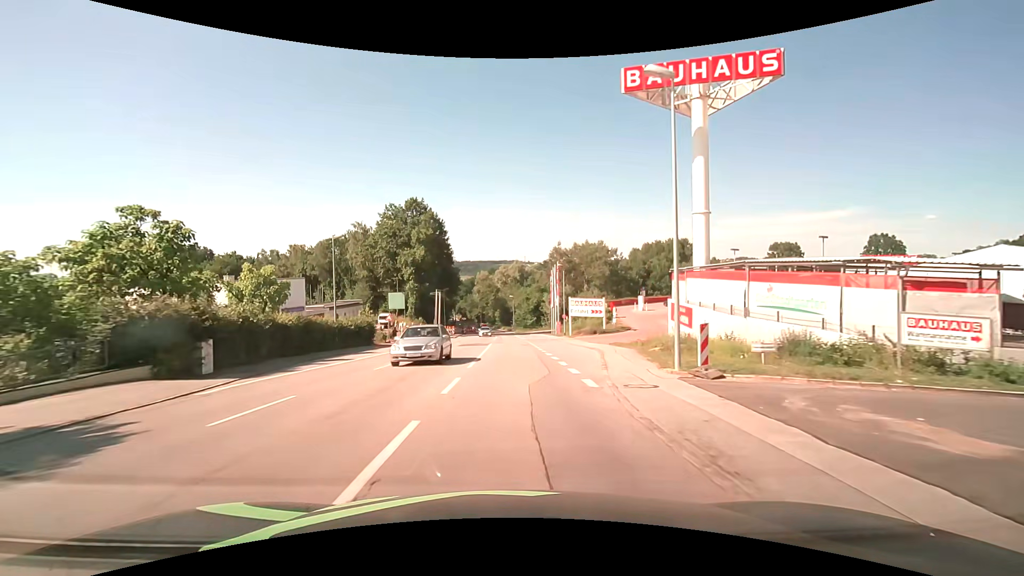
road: tertiary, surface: asphalt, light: Day
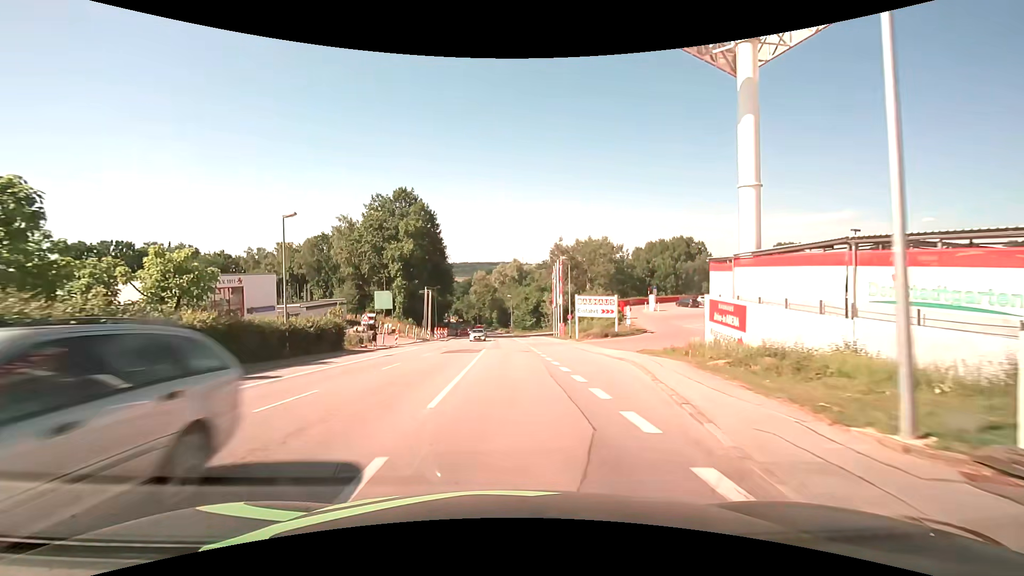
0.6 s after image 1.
(0.0, +7.6) m; 0°
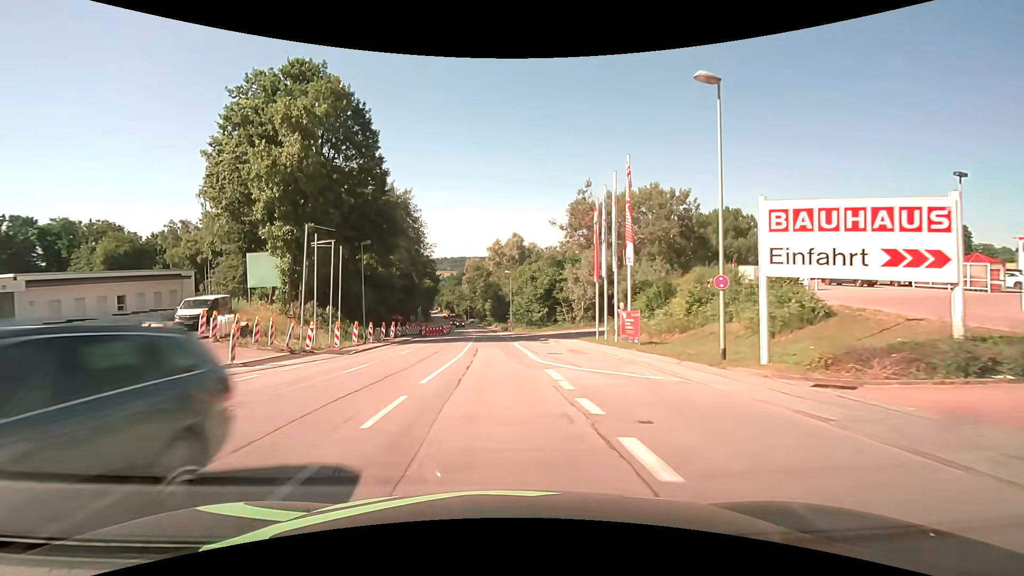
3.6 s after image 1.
(+0.1, +38.3) m; 0°
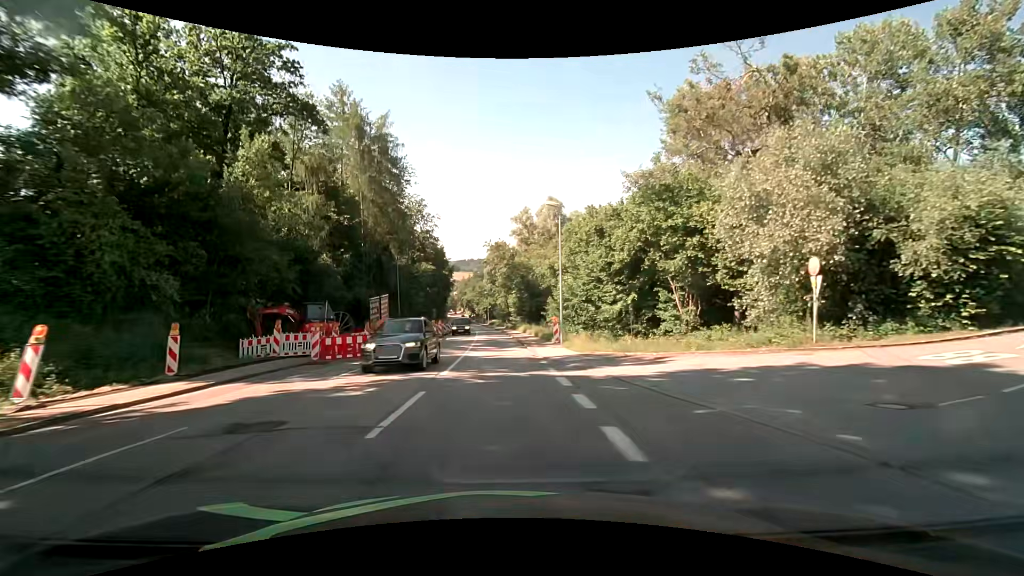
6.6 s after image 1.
(-0.9, +38.1) m; -3°
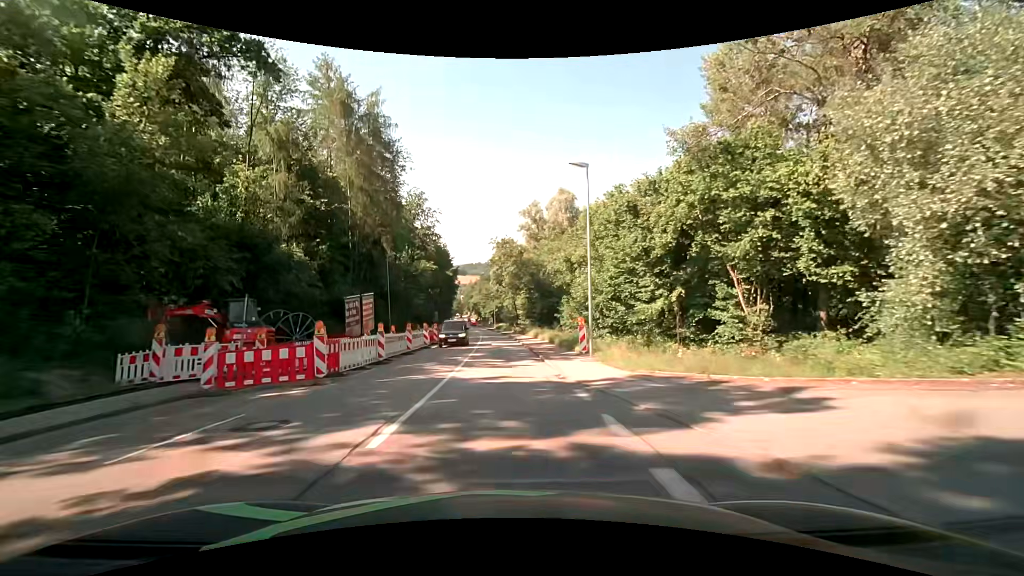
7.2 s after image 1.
(0.0, +7.6) m; 0°
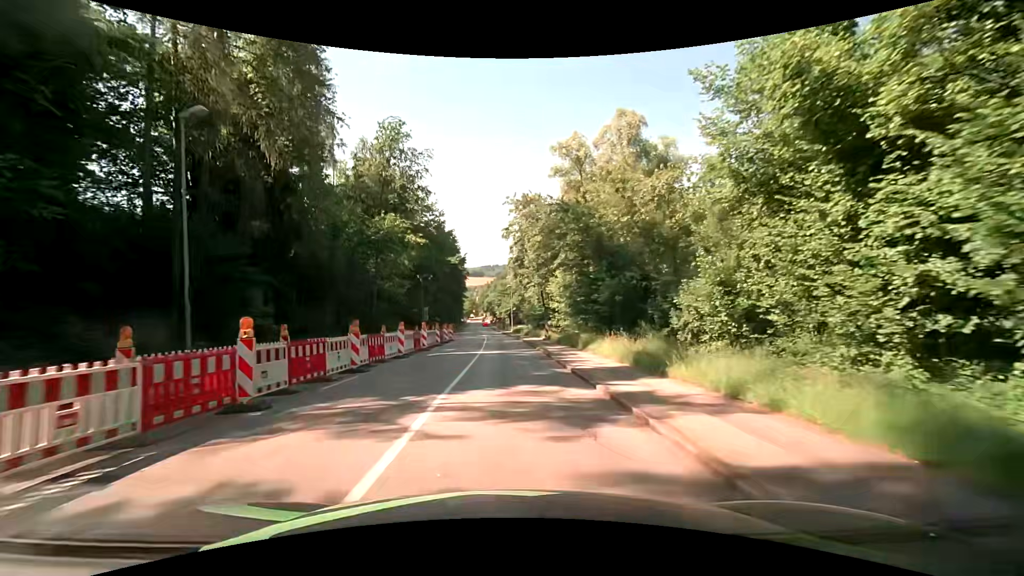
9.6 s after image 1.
(-0.9, +30.7) m; -1°
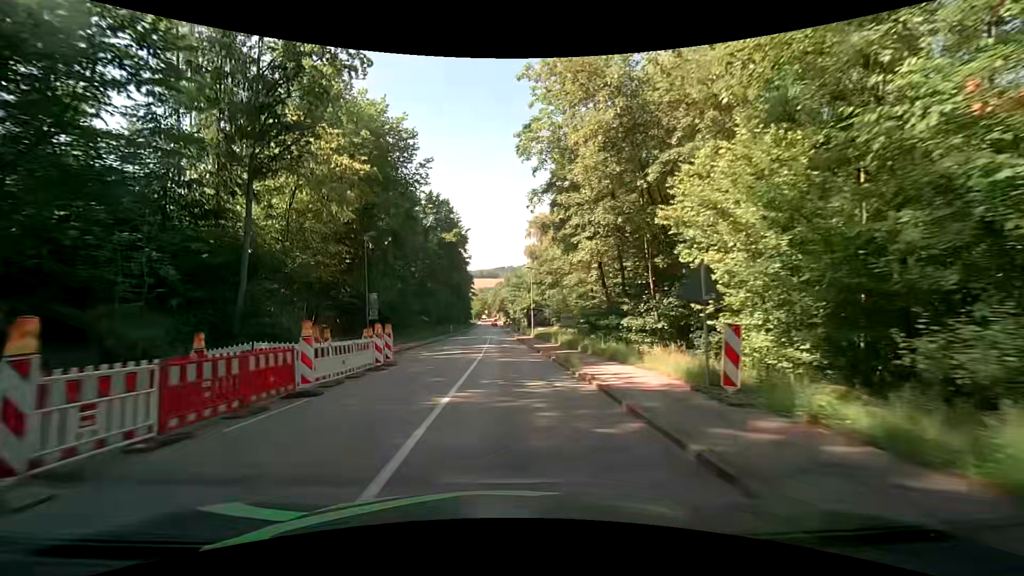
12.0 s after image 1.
(-0.9, +30.8) m; -4°
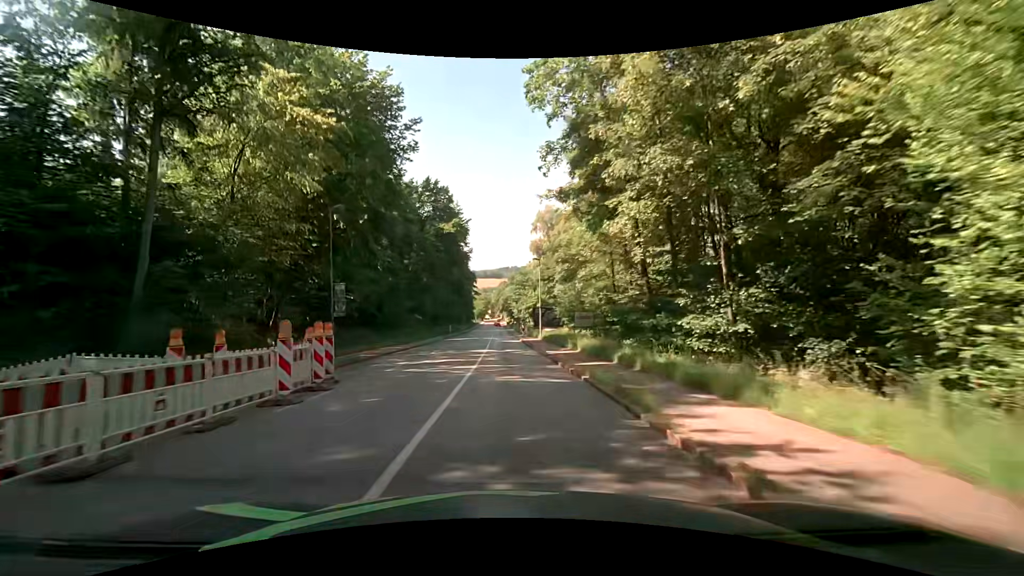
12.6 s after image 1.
(+0.1, +7.7) m; 0°
(0, +10) (0, +20) (0, +30) (0, +40) (0, +50) (0, +60) (0, +70) (0, +80) (0, +90) (-1, +100) m
